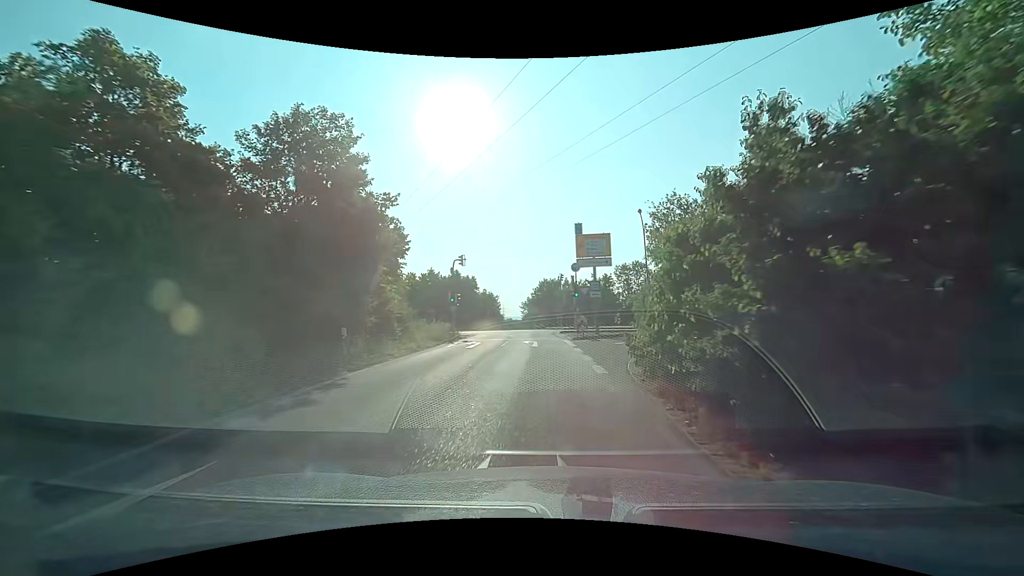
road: trunk_link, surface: asphalt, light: Day
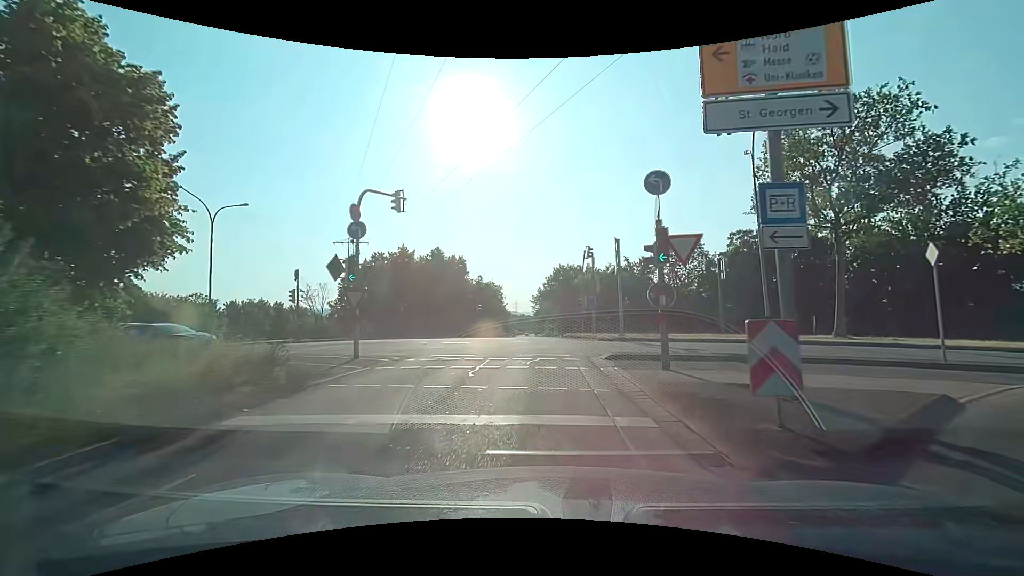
(-0.1, +20.5) m; -1°
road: primary_link
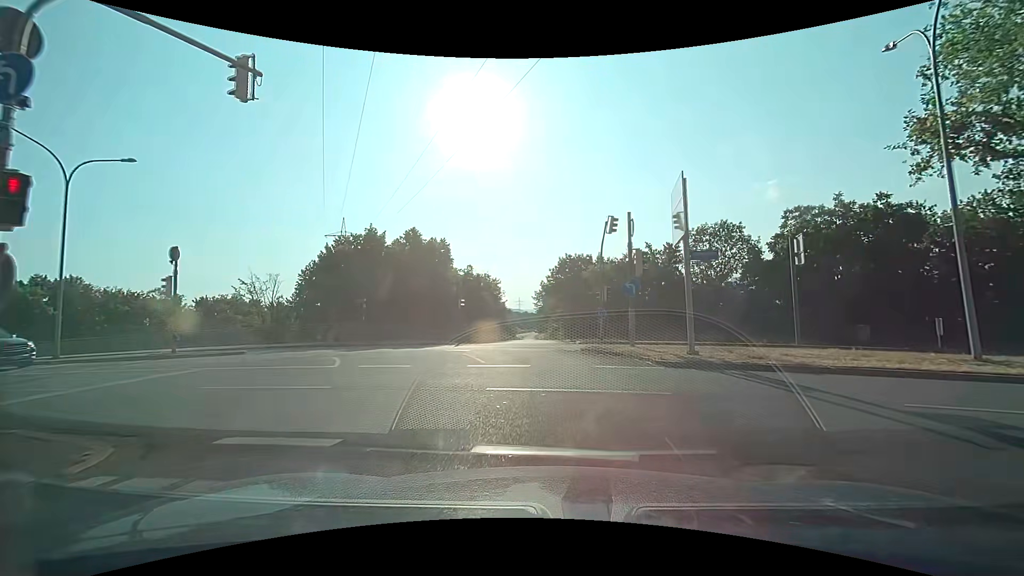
(0.0, +10.5) m; -1°
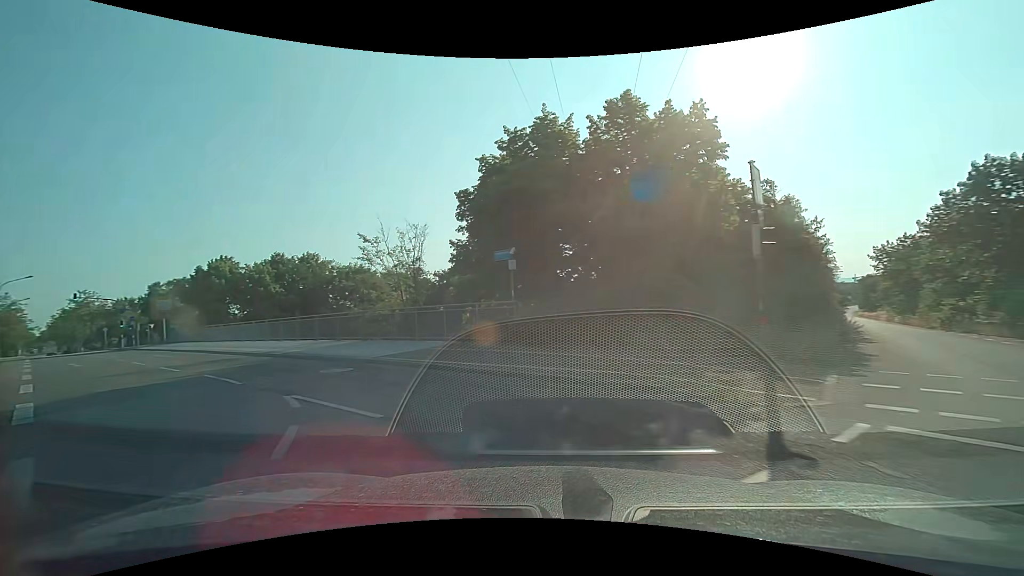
(-2.9, +21.9) m; -30°
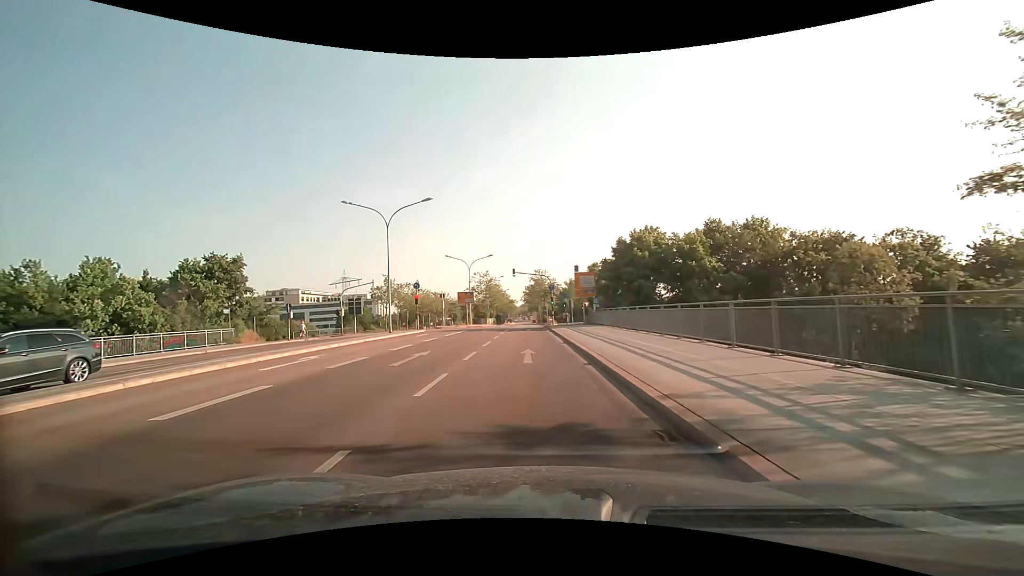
(-7.3, +15.1) m; -48°
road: primary
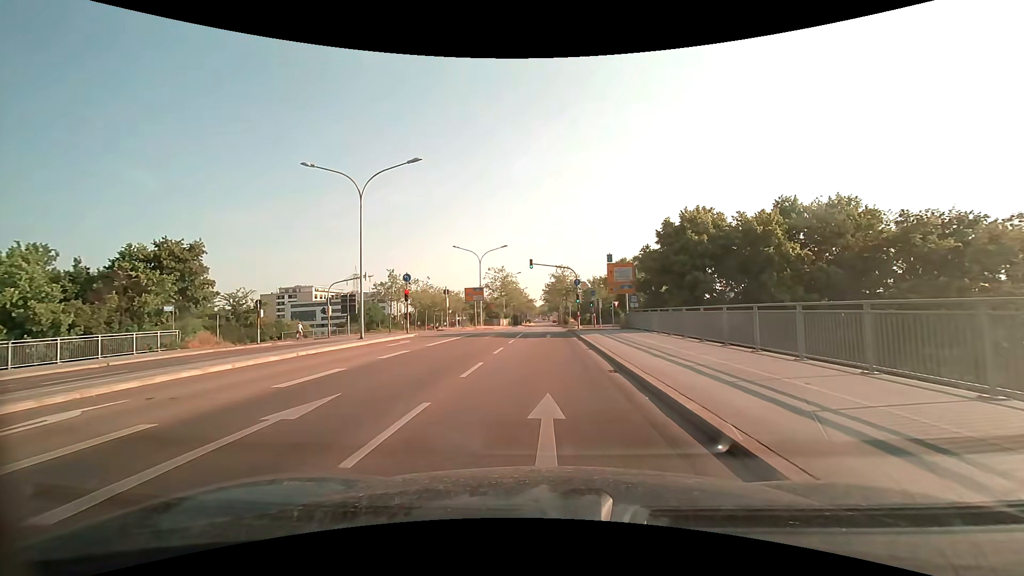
(-0.2, +9.8) m; -2°
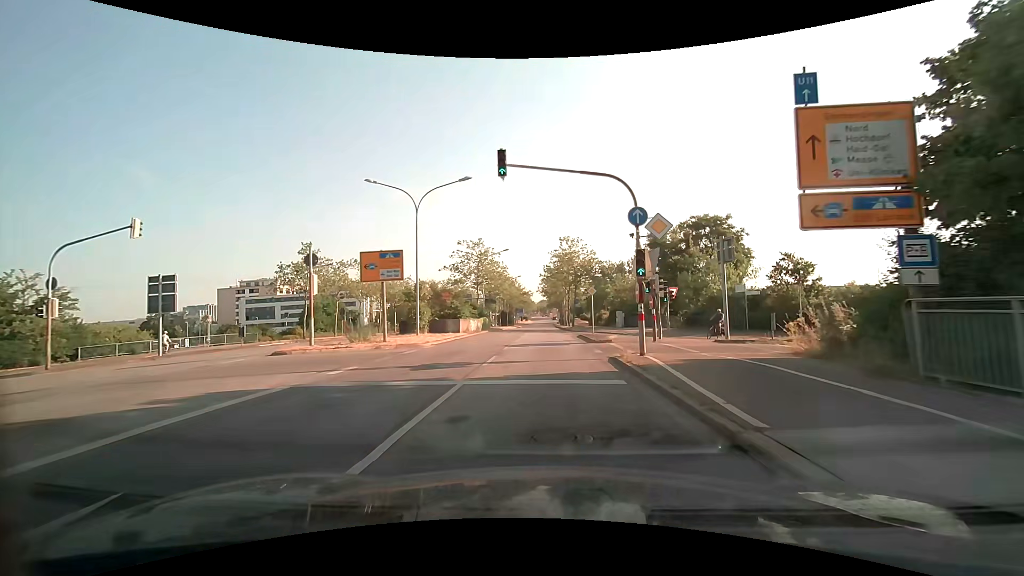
(0.0, +29.5) m; 0°
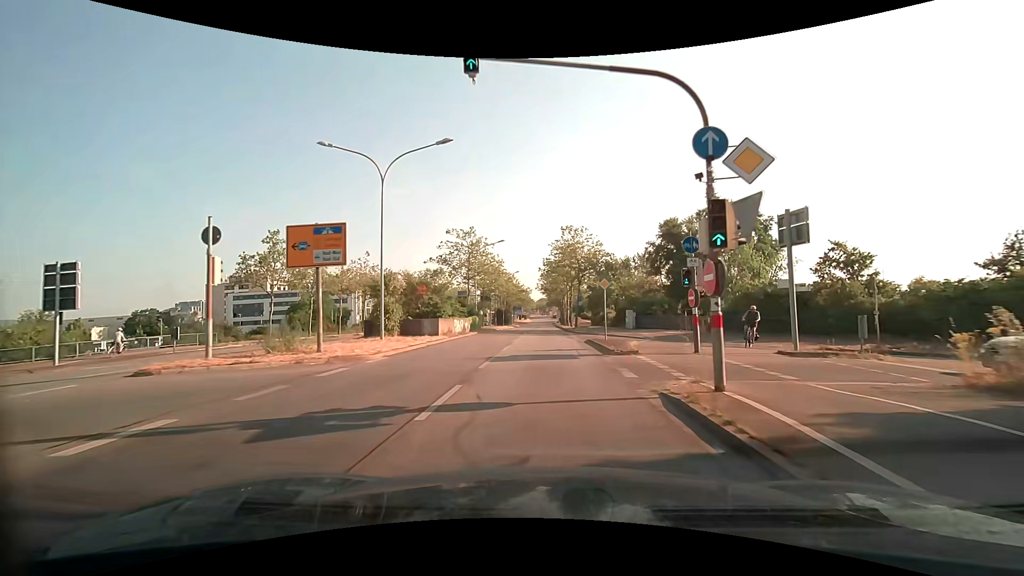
(0.0, +6.6) m; 0°
(0, +10) (0, +20) (0, +30) (0, +40) (0, +50) (+1, +60) (+1, +70) (+1, +80) (+1, +90) (+1, +100) m
